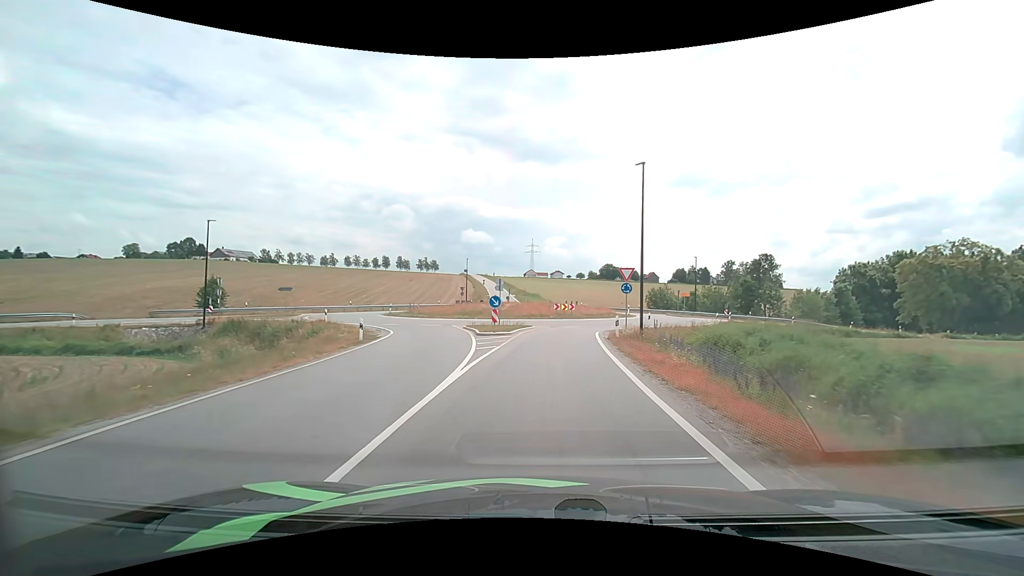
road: tertiary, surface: asphalt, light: Day
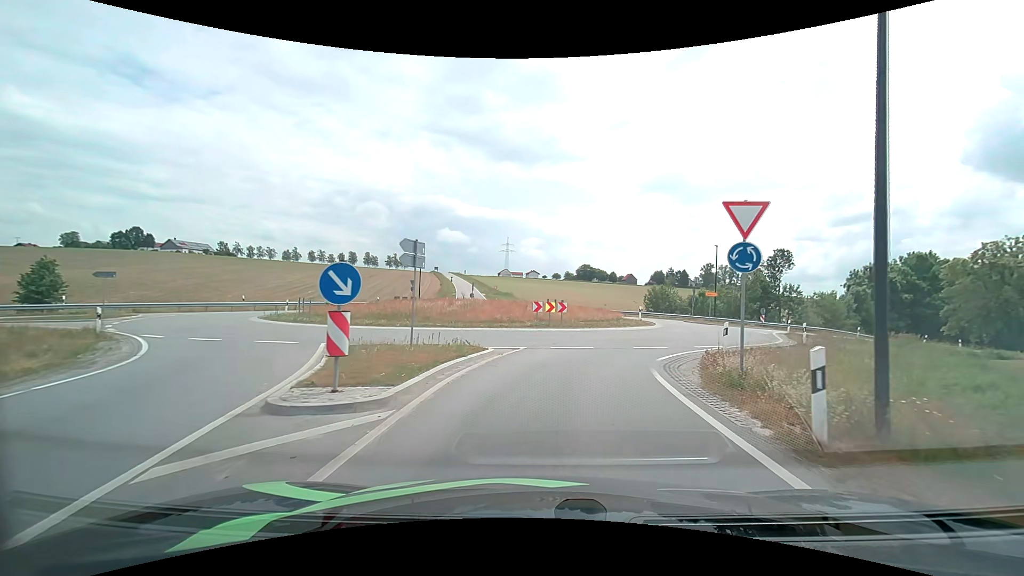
(+0.3, +16.7) m; +3°
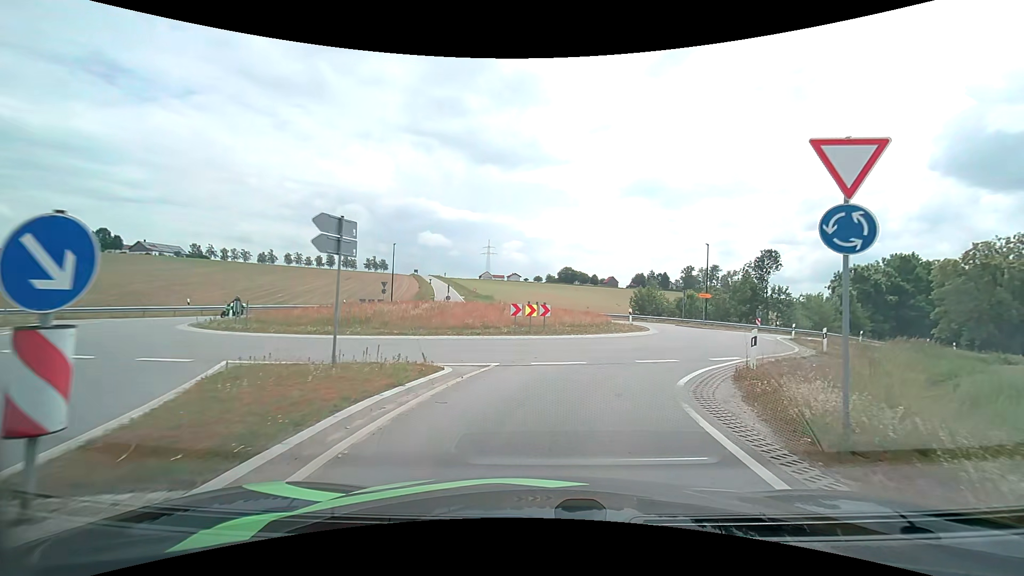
(+0.1, +3.7) m; +2°
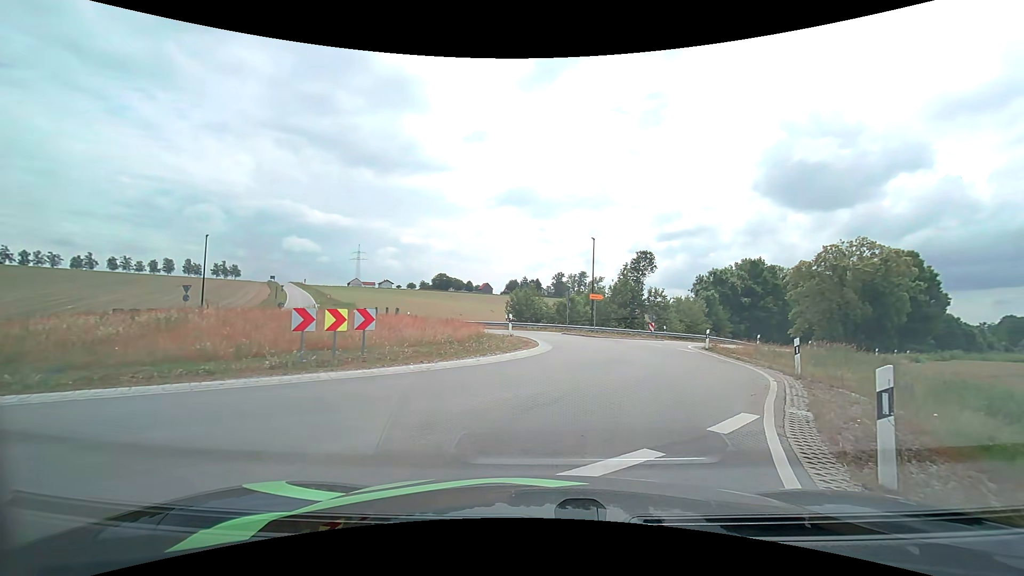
(+1.0, +9.5) m; +14°
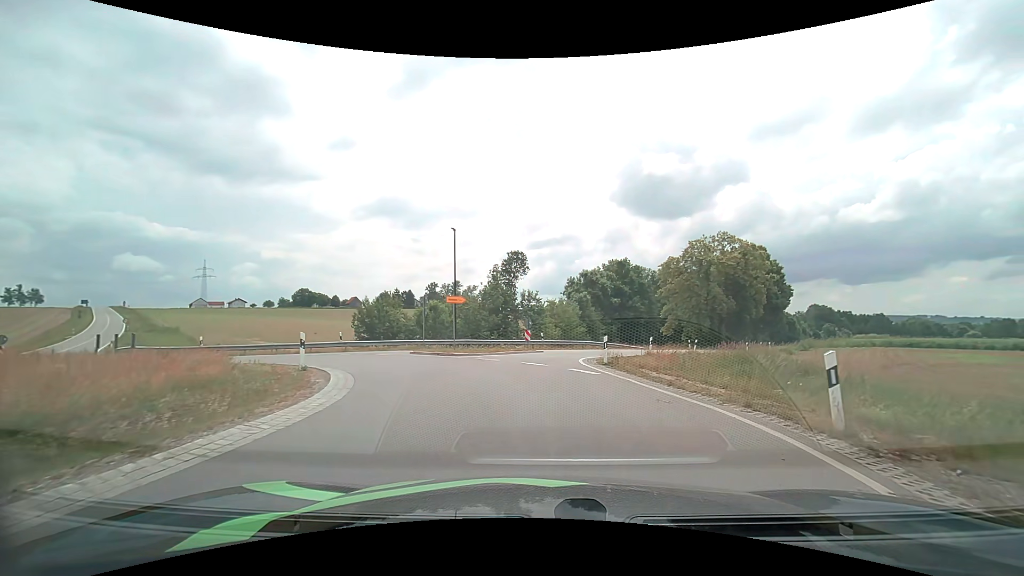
(+1.4, +9.1) m; +15°
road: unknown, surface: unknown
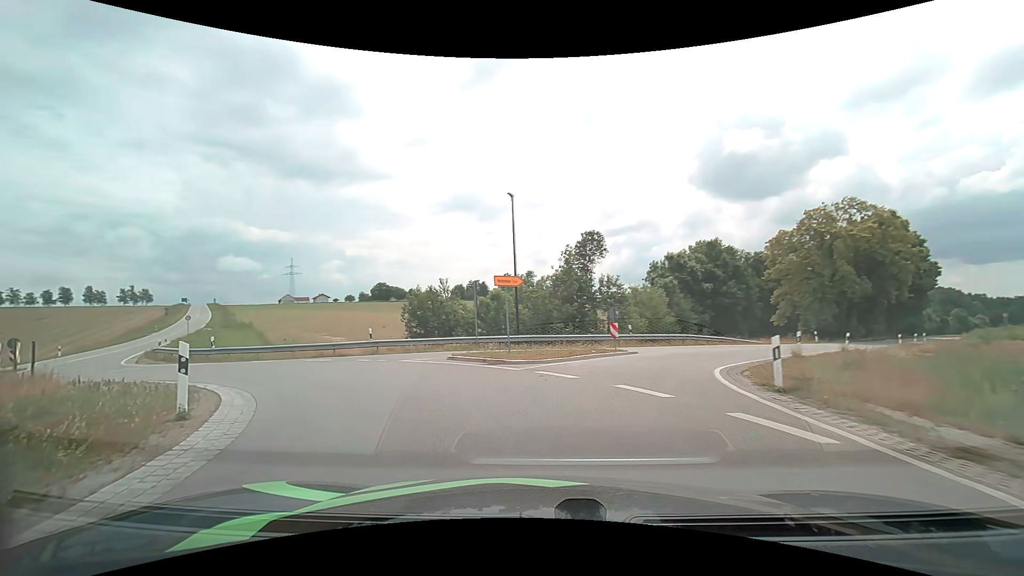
(-0.2, +7.7) m; -7°
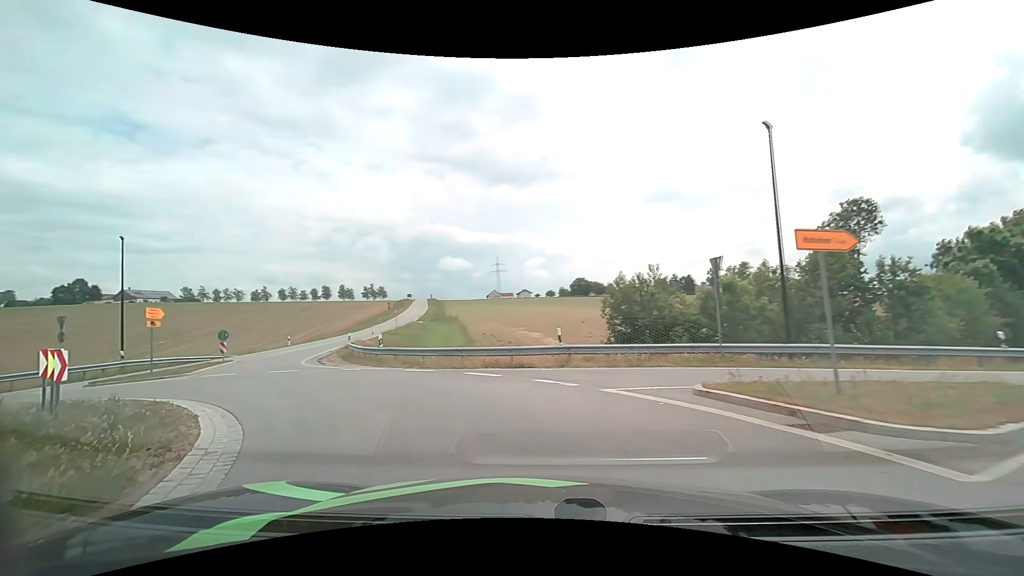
(-1.5, +7.7) m; -23°
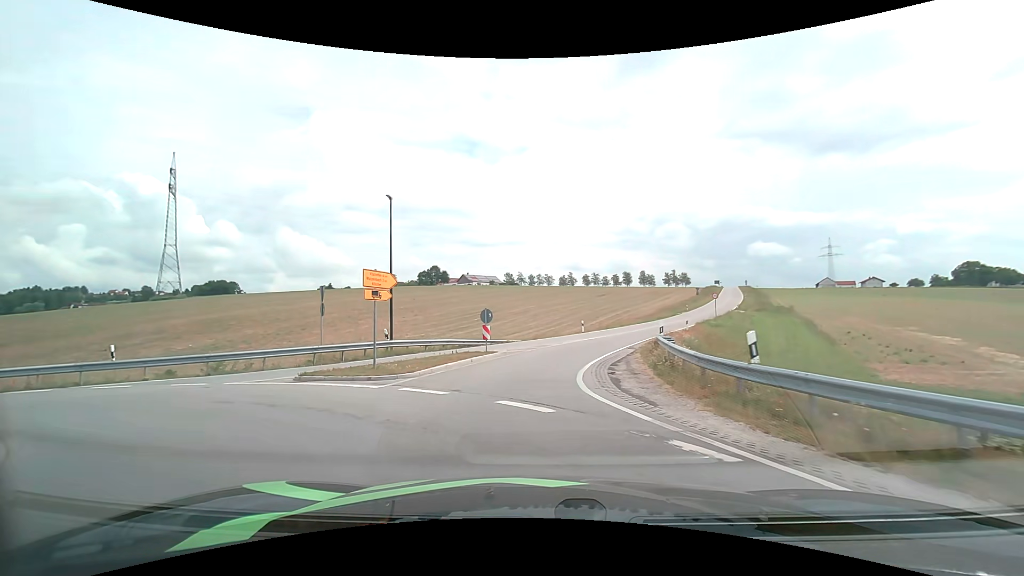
(-4.1, +12.2) m; -34°
(0, +10) (+1, +20) (+3, +30) (+7, +39) (+11, +48) (+16, +57) (+20, +66) (+24, +75) (+28, +84) (+32, +93) m
